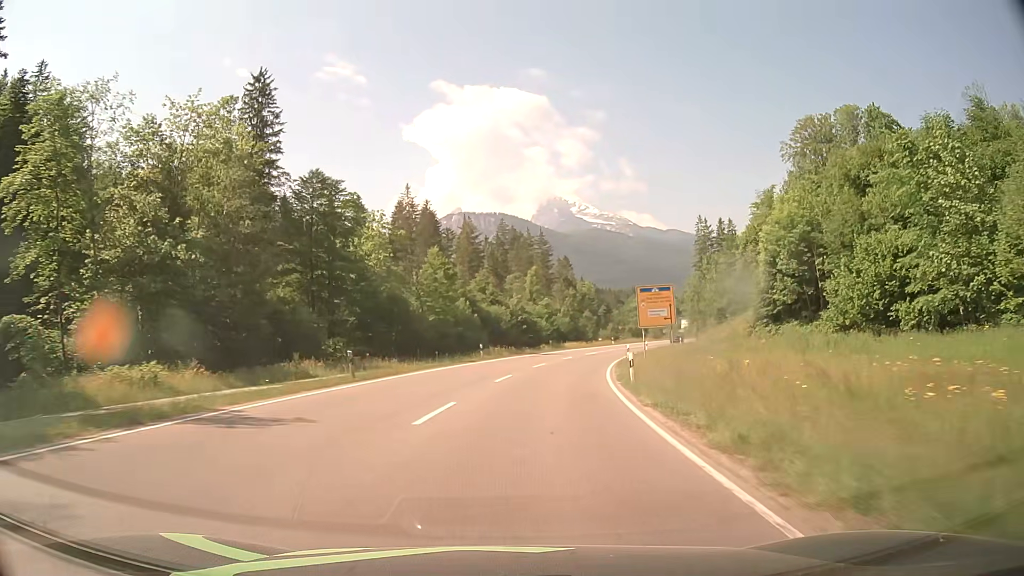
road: primary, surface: asphalt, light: Day
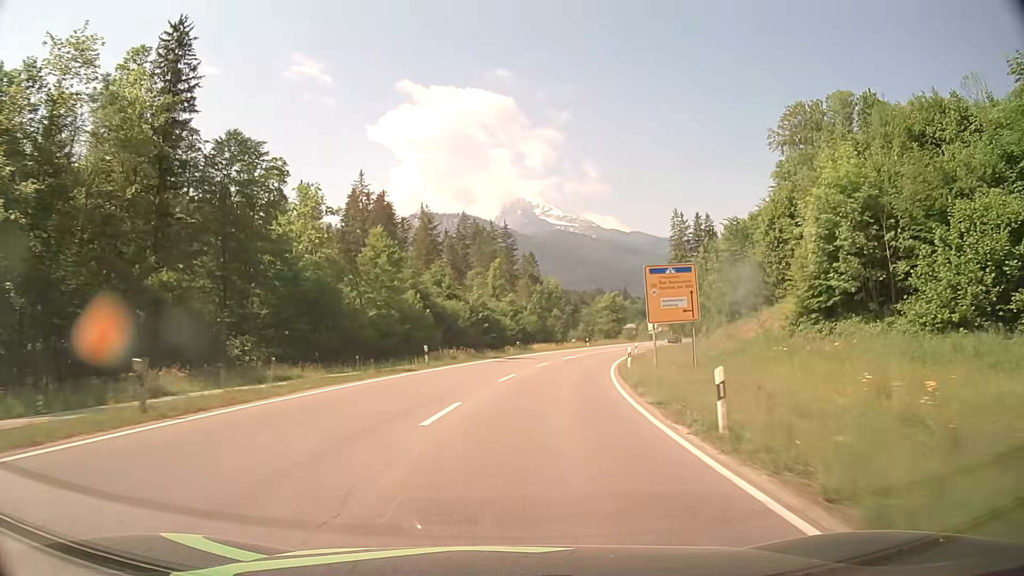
(+0.3, +12.1) m; +3°
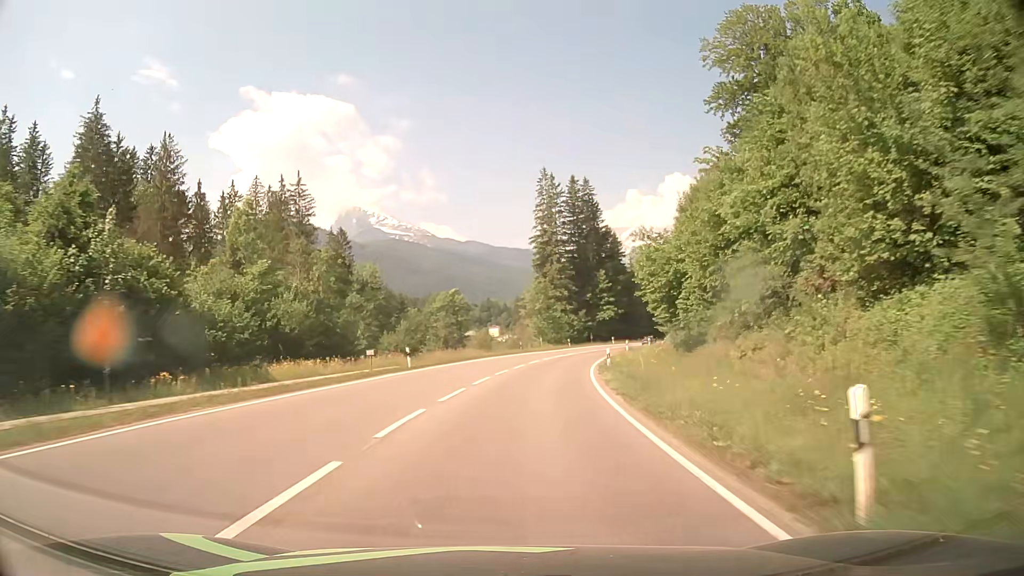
(+6.3, +48.4) m; +14°
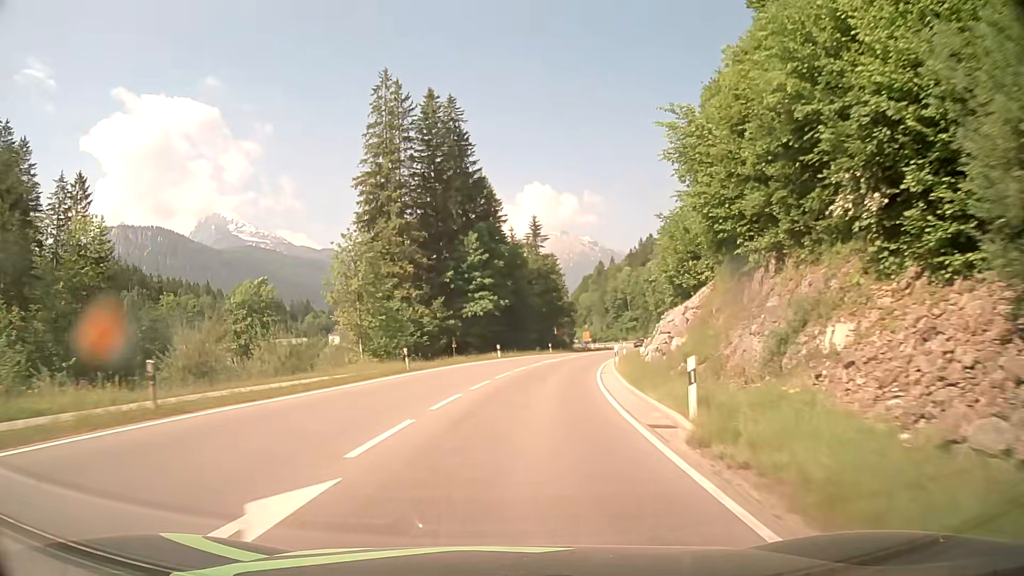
(+5.2, +49.2) m; +12°
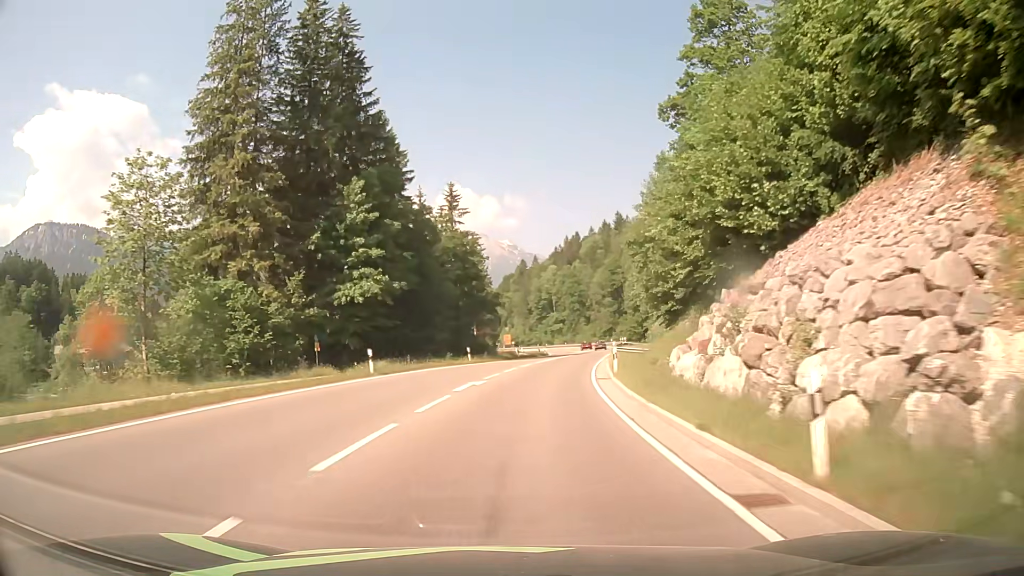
(+1.5, +24.8) m; +7°
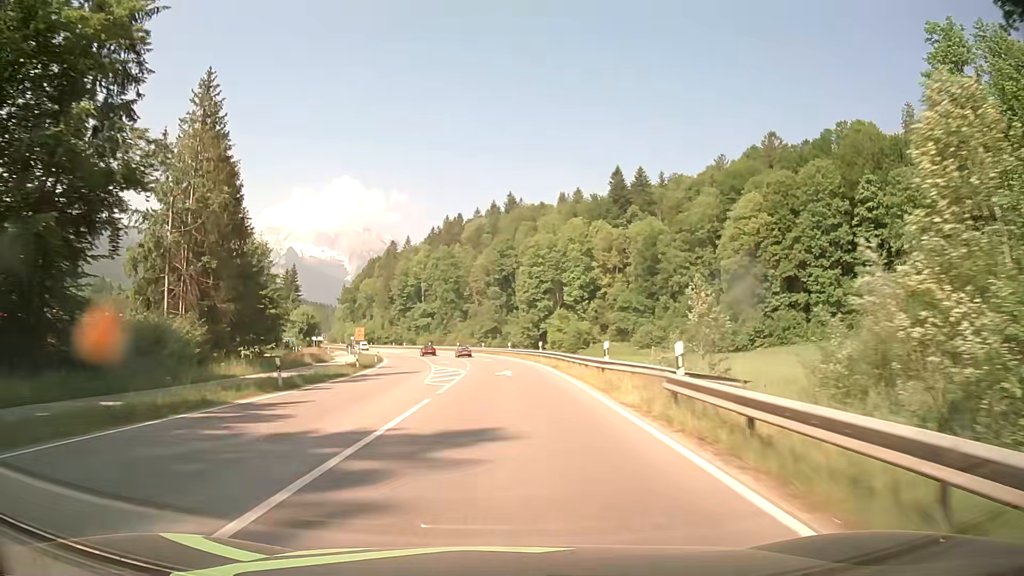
(+7.6, +61.9) m; +11°
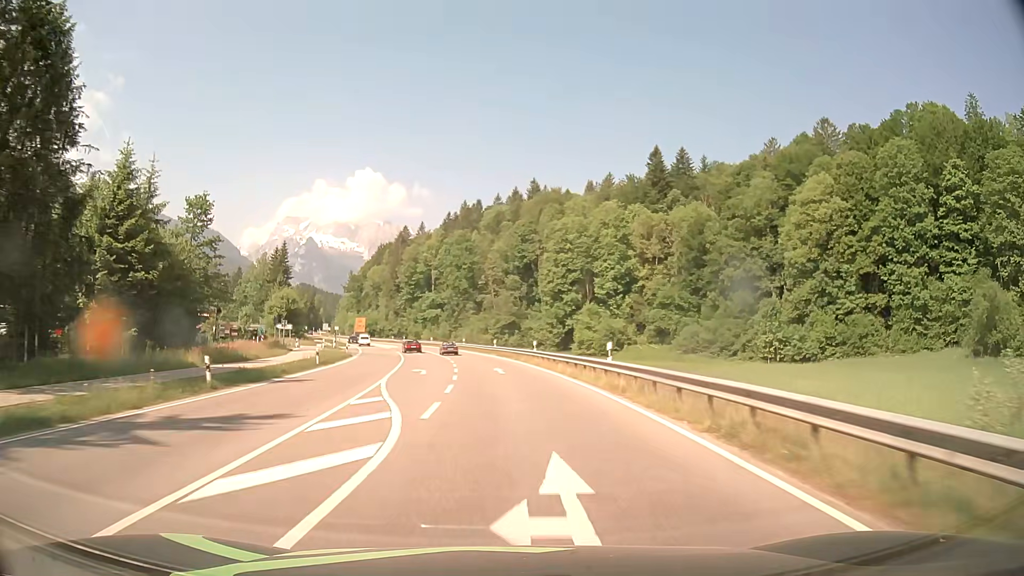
(-0.2, +24.6) m; -1°
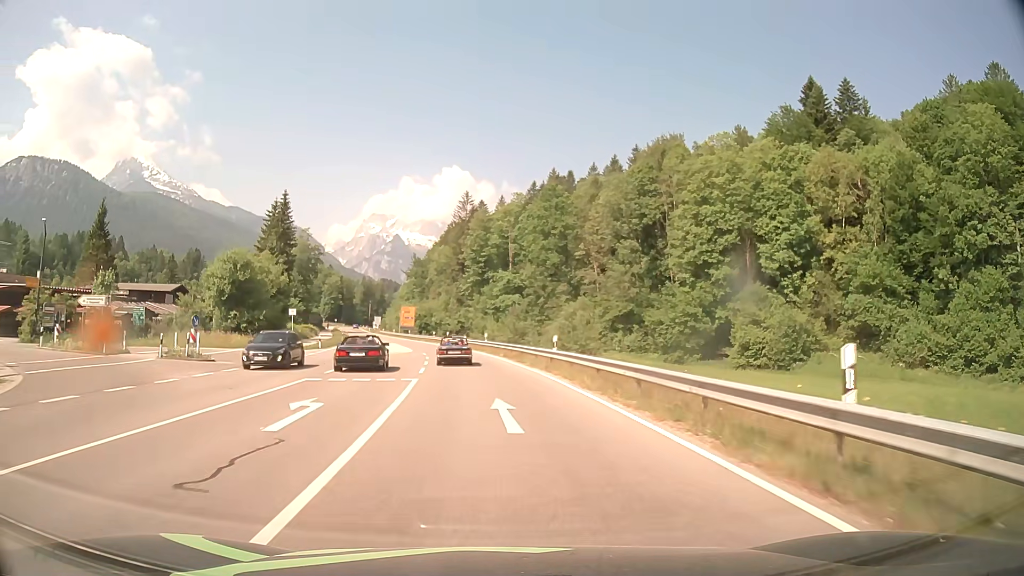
(-3.0, +53.6) m; -7°
(0, +10) (-1, +20) (-2, +30) (-3, +40) (-5, +50) (-7, +59) (-9, +69) (-12, +79) (-14, +89) (-16, +98) m
